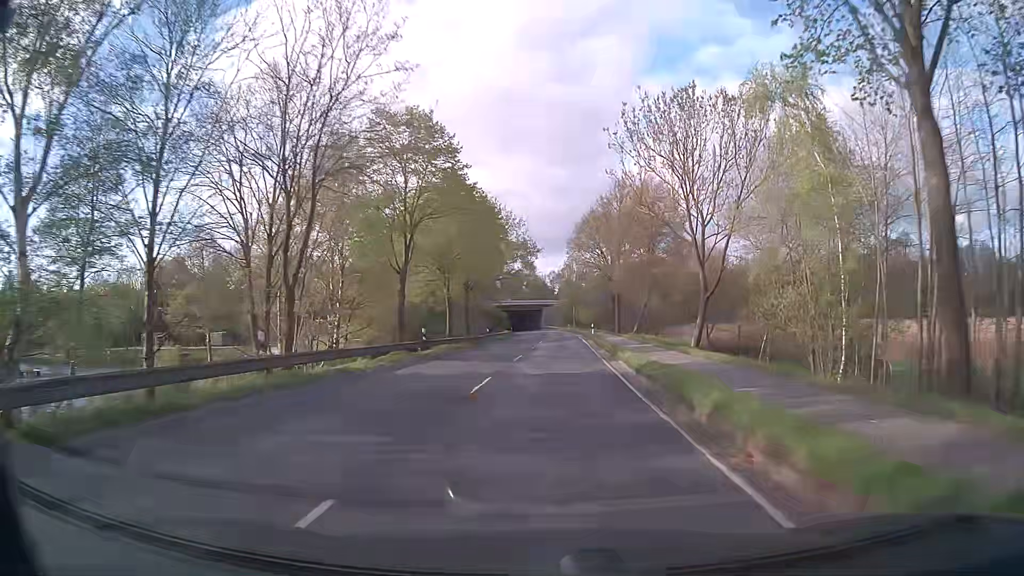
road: tertiary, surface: asphalt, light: Day
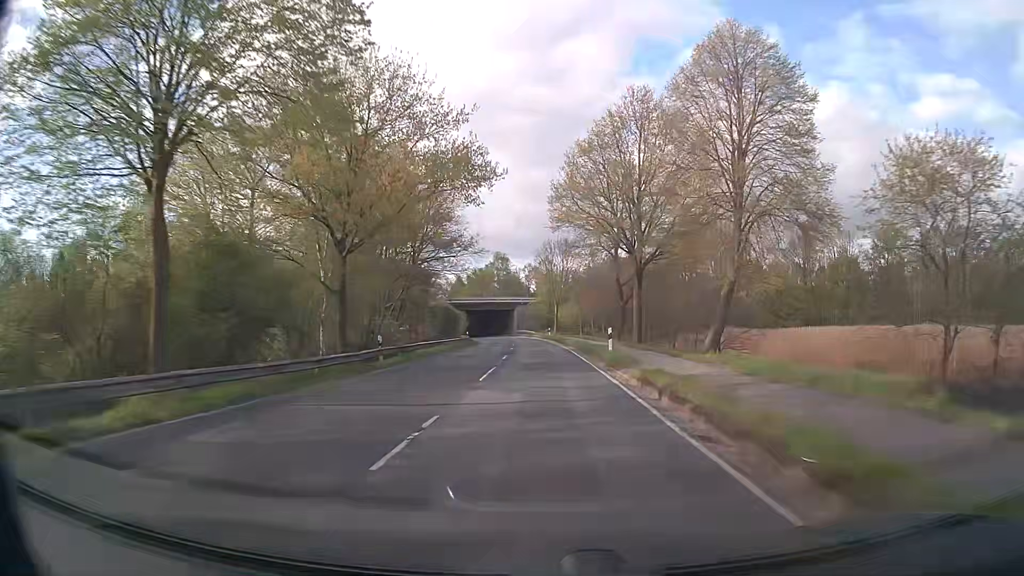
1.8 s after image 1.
(+0.9, +32.2) m; +2°
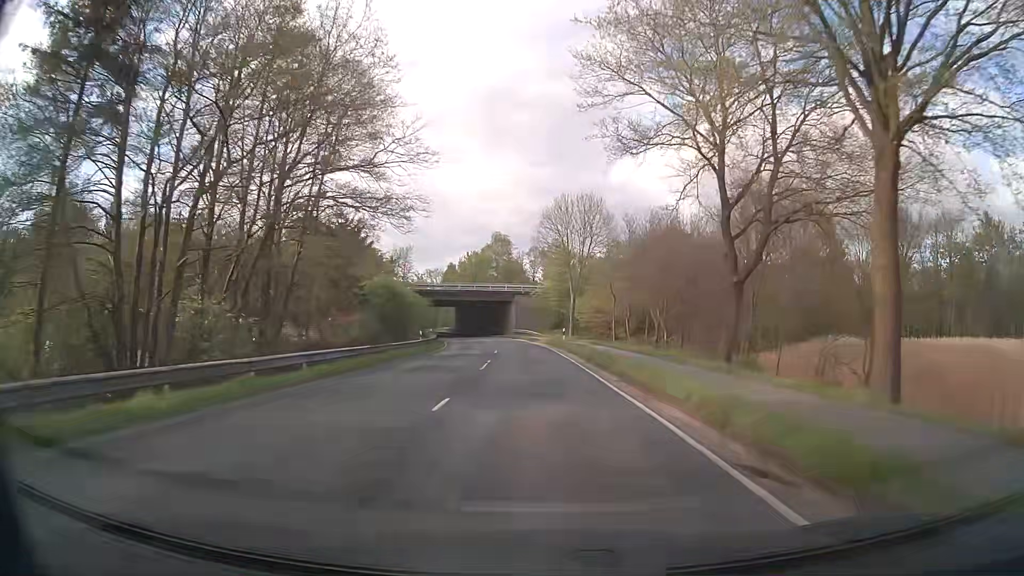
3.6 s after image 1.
(0.0, +32.2) m; 0°
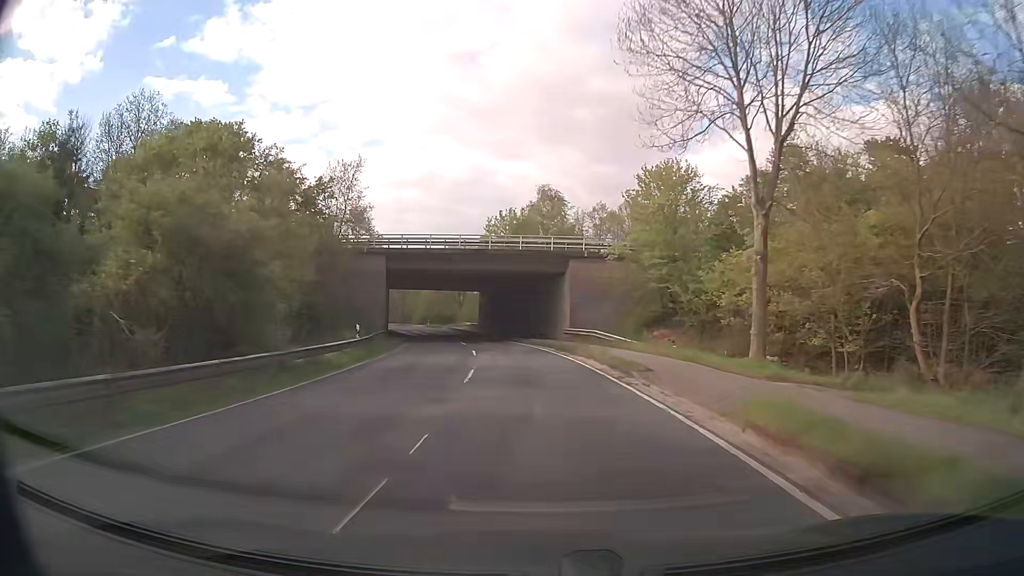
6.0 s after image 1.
(-1.3, +43.0) m; -5°
(0, +10) (-1, +20) (-1, +30) (-3, +40) (-4, +50) (-6, +60) (-8, +69) (-10, +79) (-13, +89) (-16, +98) m
